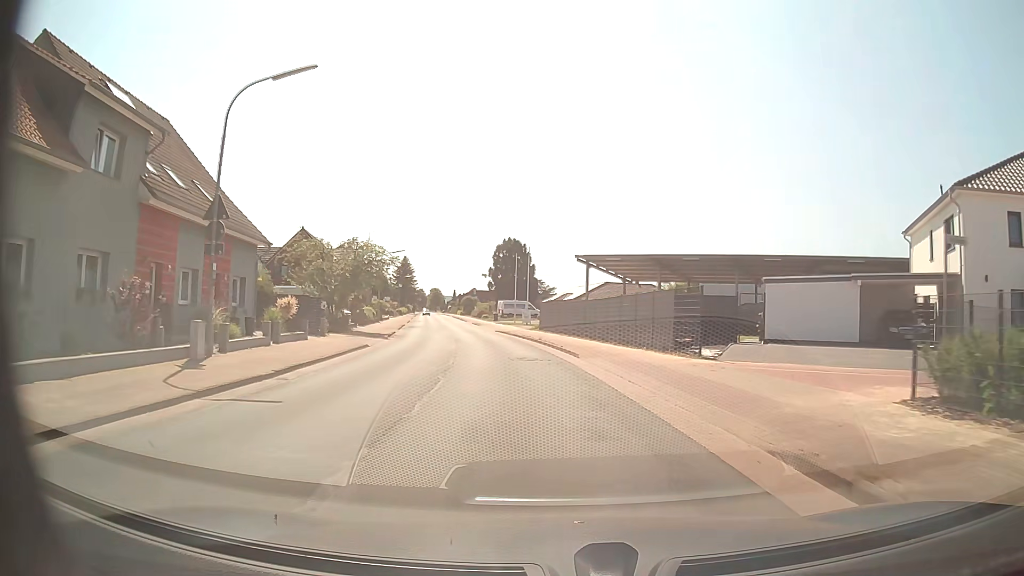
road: secondary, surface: asphalt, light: Day
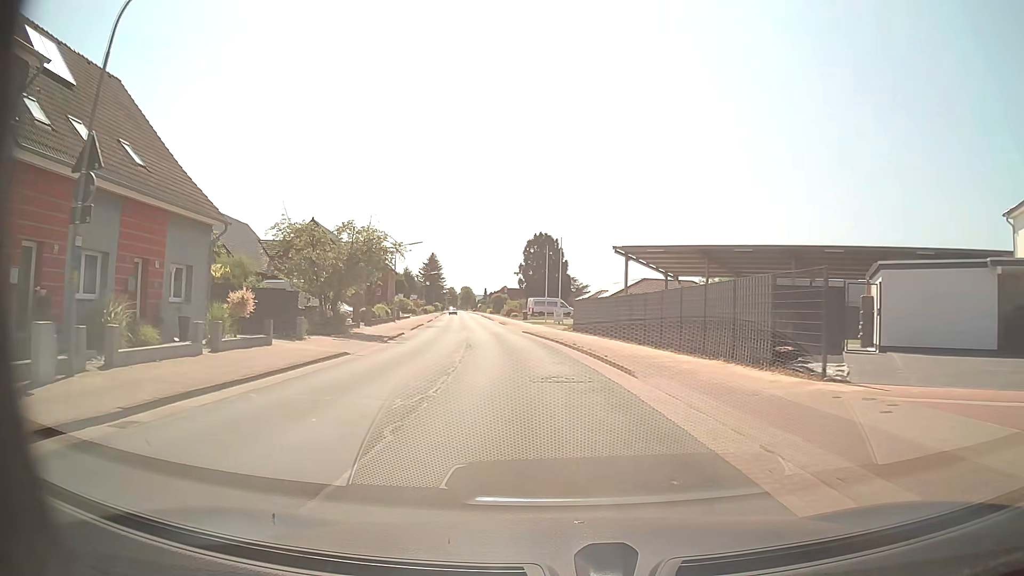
(-0.2, +7.0) m; -3°
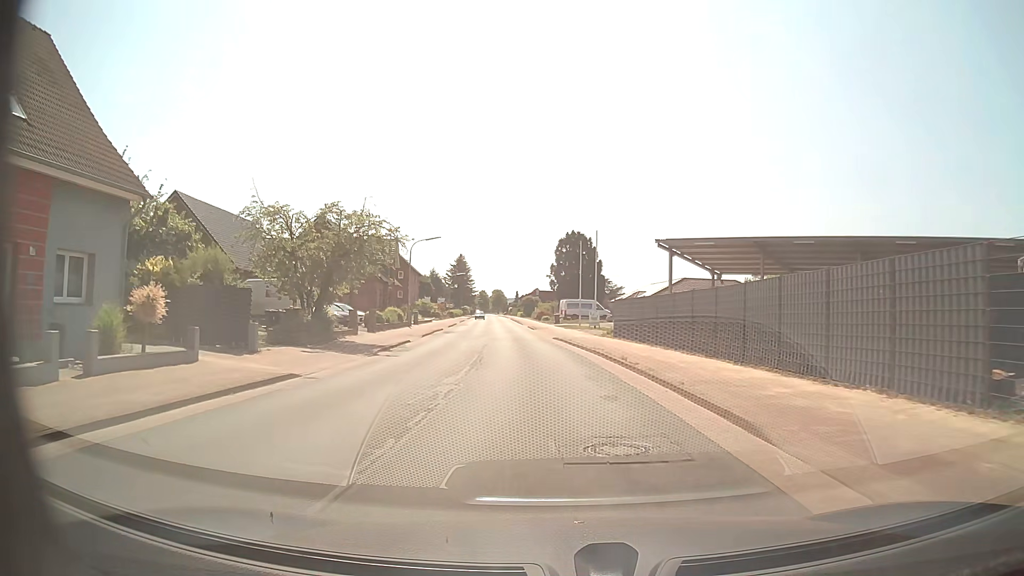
(-0.1, +7.0) m; -2°
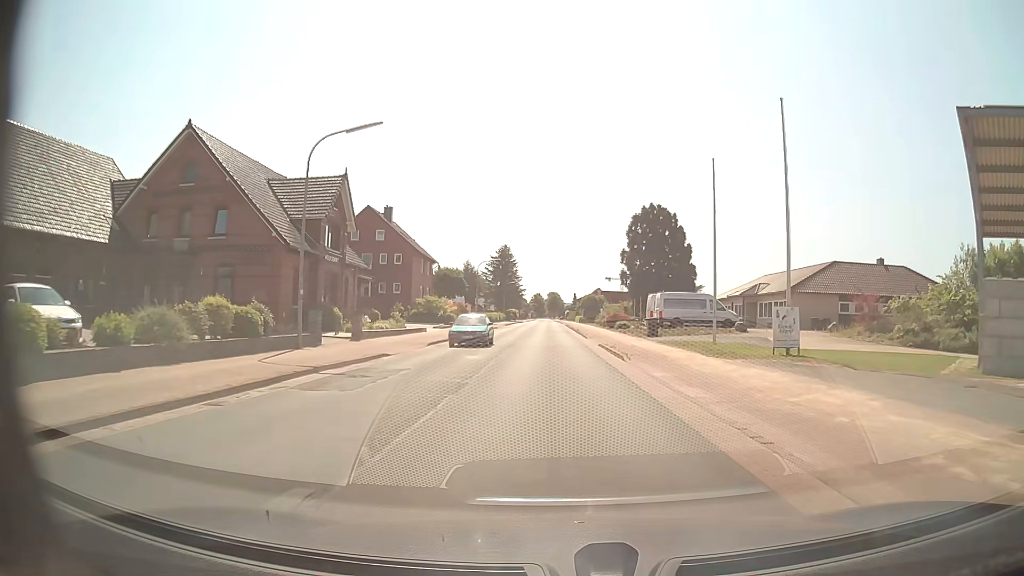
(-2.2, +35.1) m; -5°
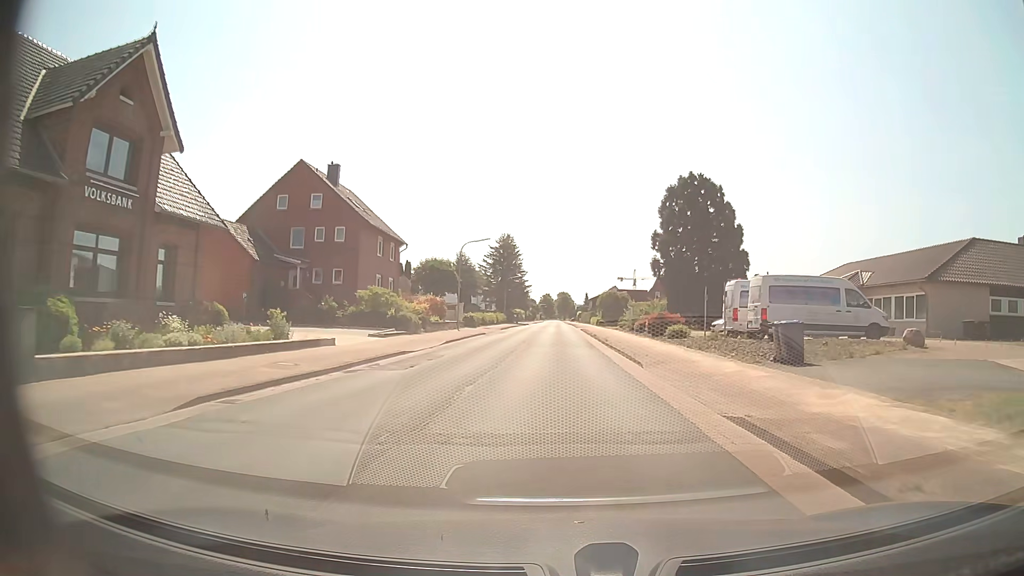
(-0.2, +21.5) m; -1°
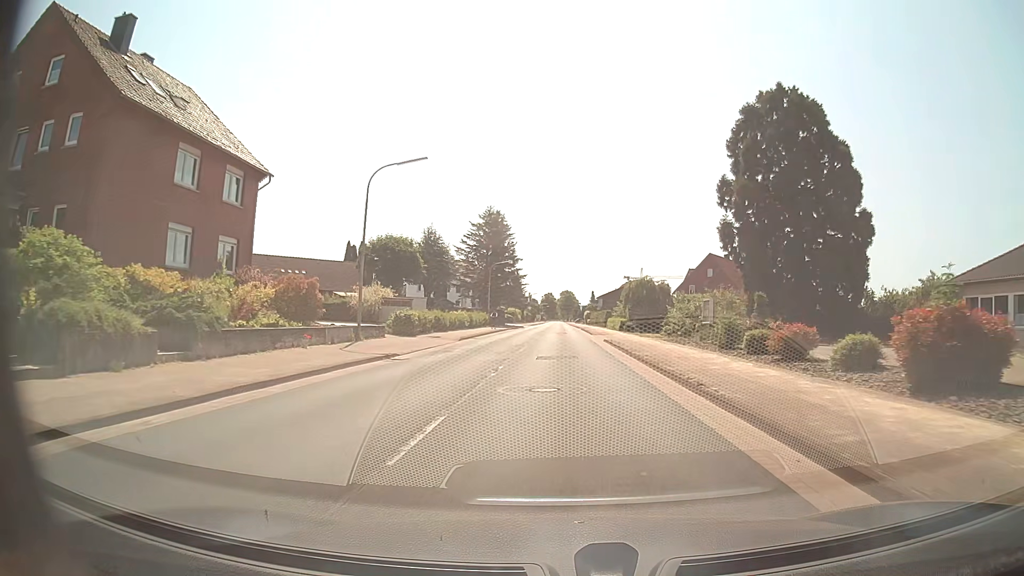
(-0.1, +29.2) m; 0°
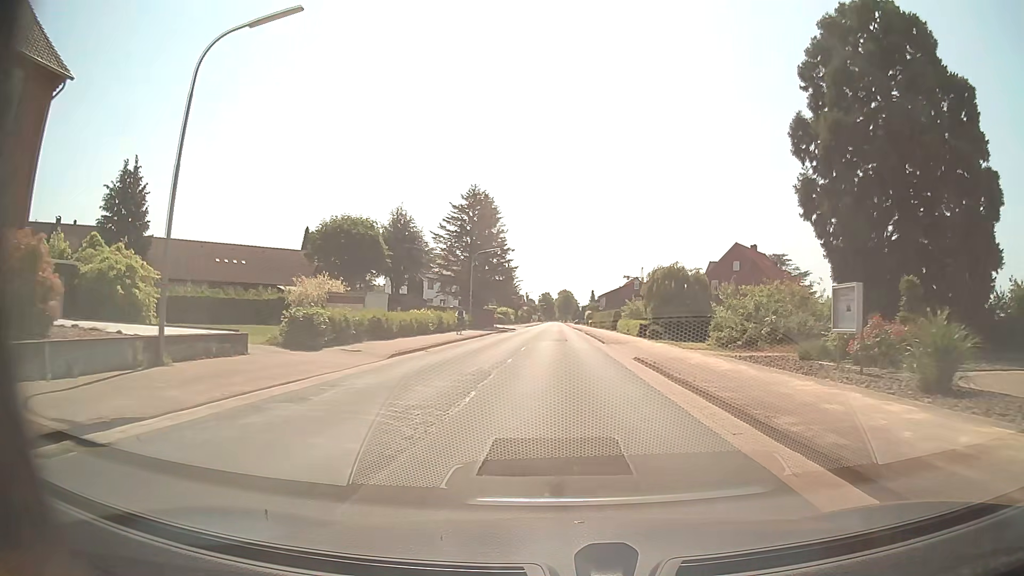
(0.0, +14.8) m; 0°
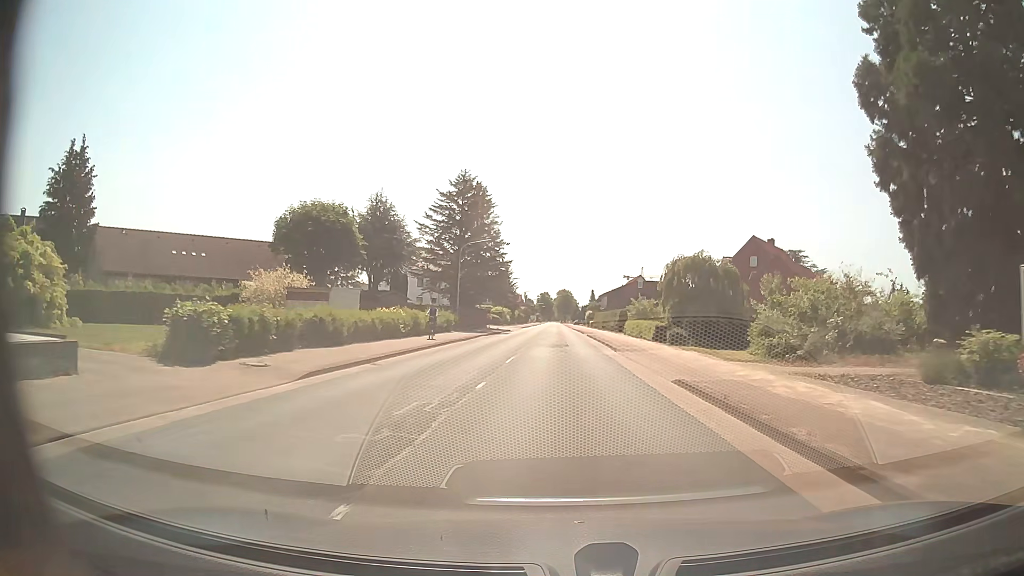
(0.0, +7.4) m; 0°
(0, +10) (0, +20) (0, +30) (0, +40) (0, +50) (0, +60) (0, +70) (0, +80) (0, +90) (0, +100) m
